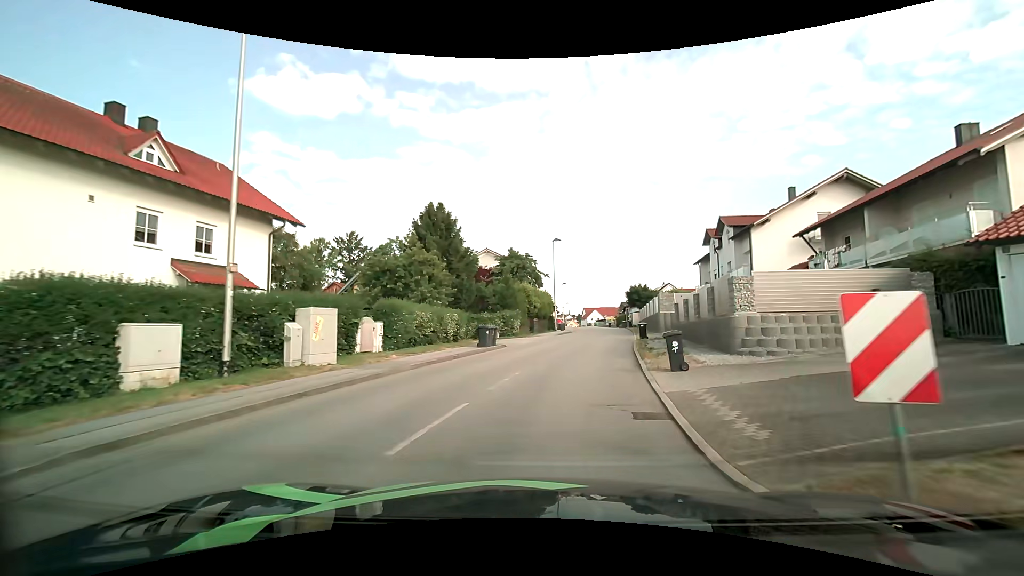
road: unclassified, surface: asphalt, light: Day
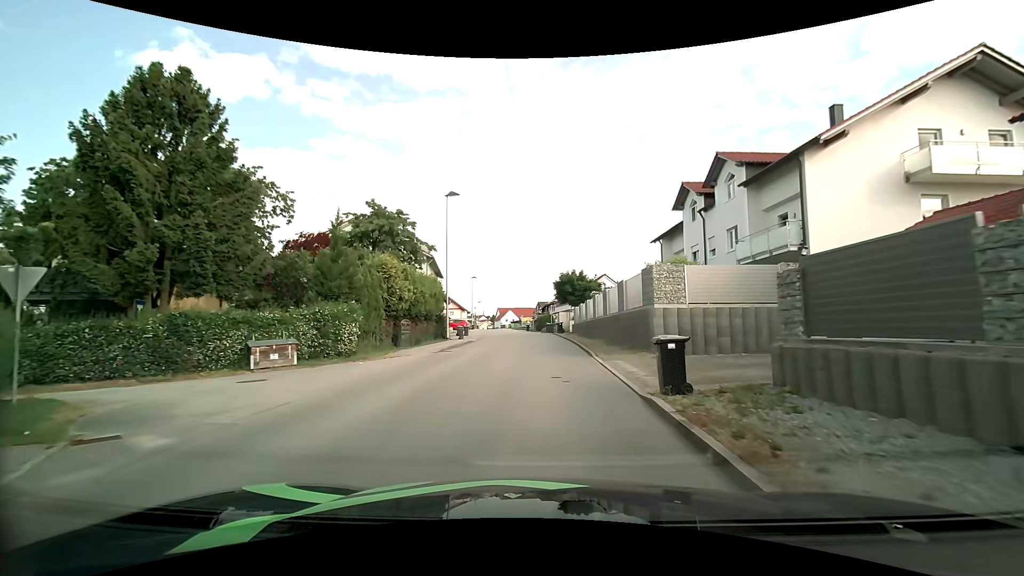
(+2.0, +20.5) m; +9°
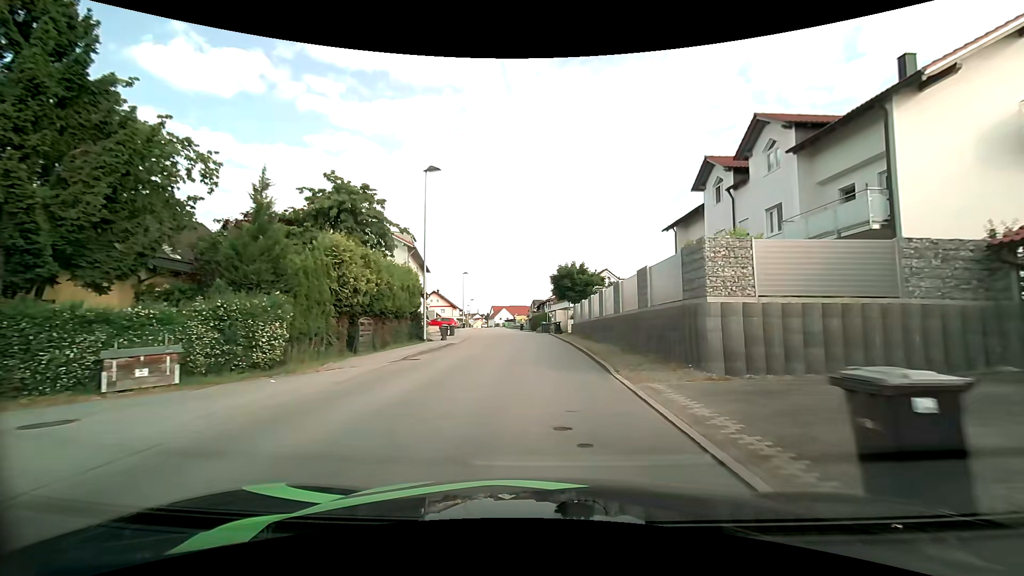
(+0.1, +5.3) m; +1°
(0, +10) (0, +20) (-1, +30) (-1, +40) (-2, +50) (-3, +60) (-4, +70) (-6, +80) (-7, +90) (-8, +100) m
